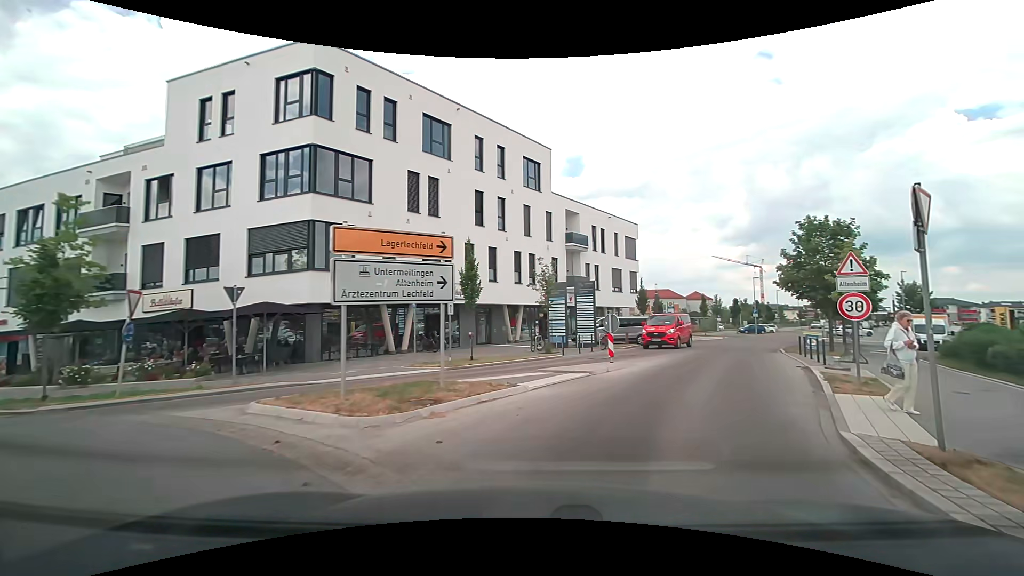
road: tertiary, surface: asphalt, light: Day
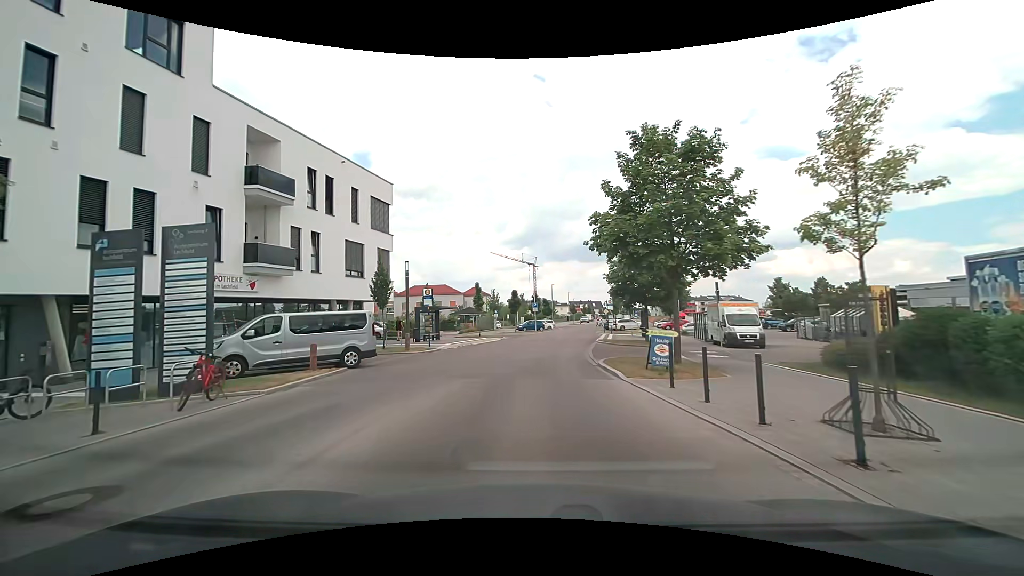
(+5.5, +16.8) m; +26°
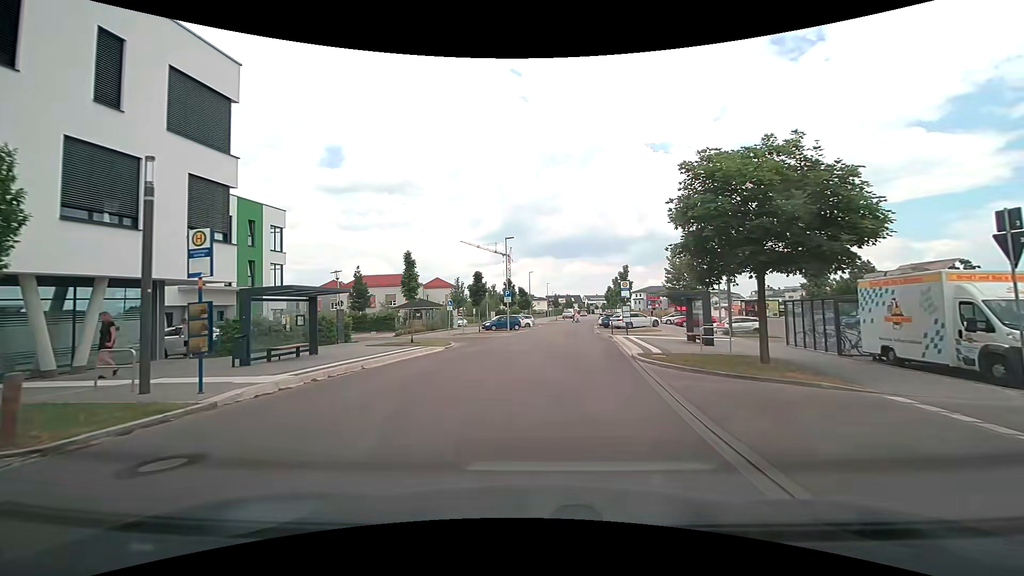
(0.0, +18.5) m; +3°
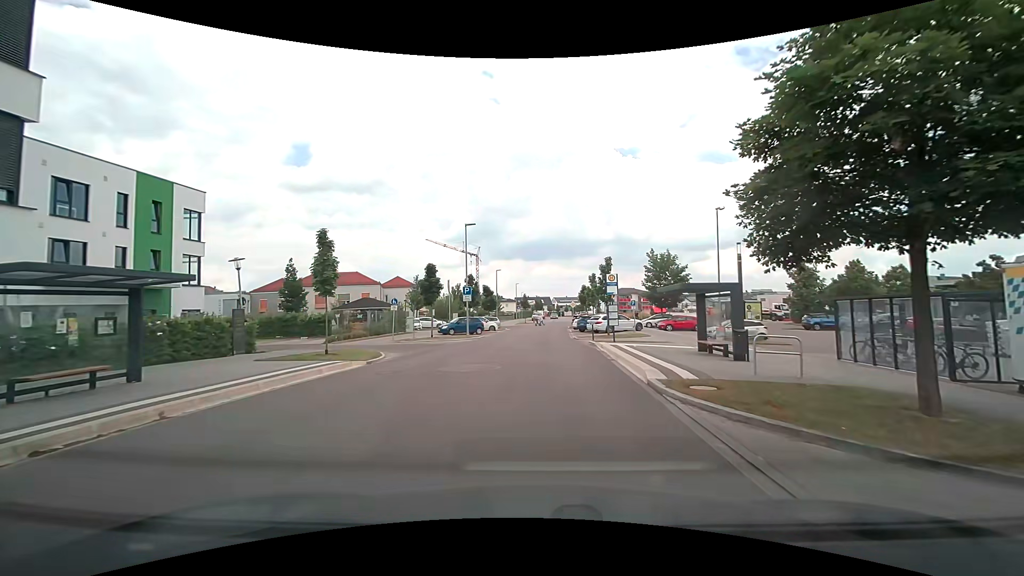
(+0.1, +6.9) m; +3°
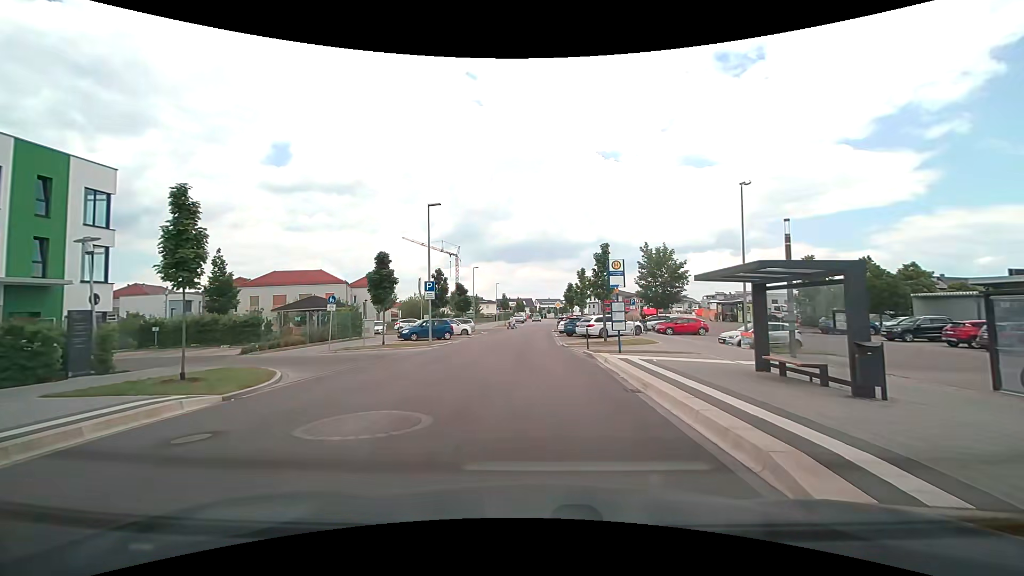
(+0.1, +6.8) m; +2°
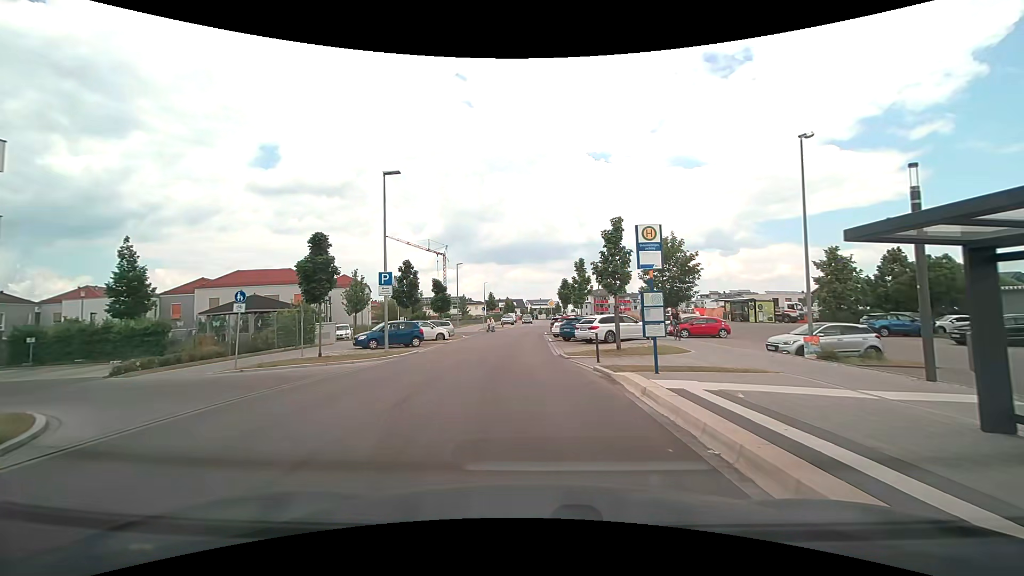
(0.0, +6.8) m; +1°
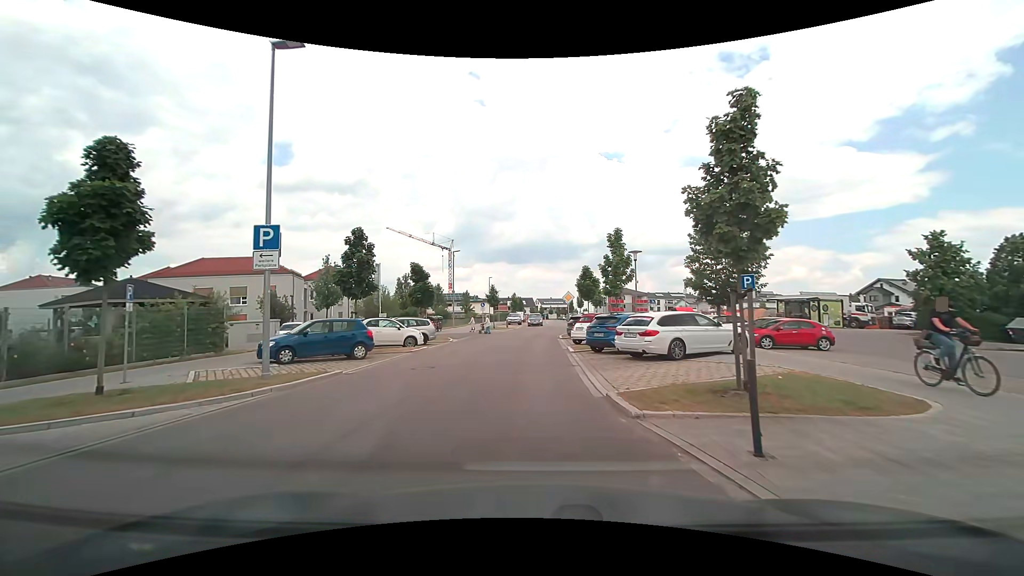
(-0.1, +10.7) m; -1°
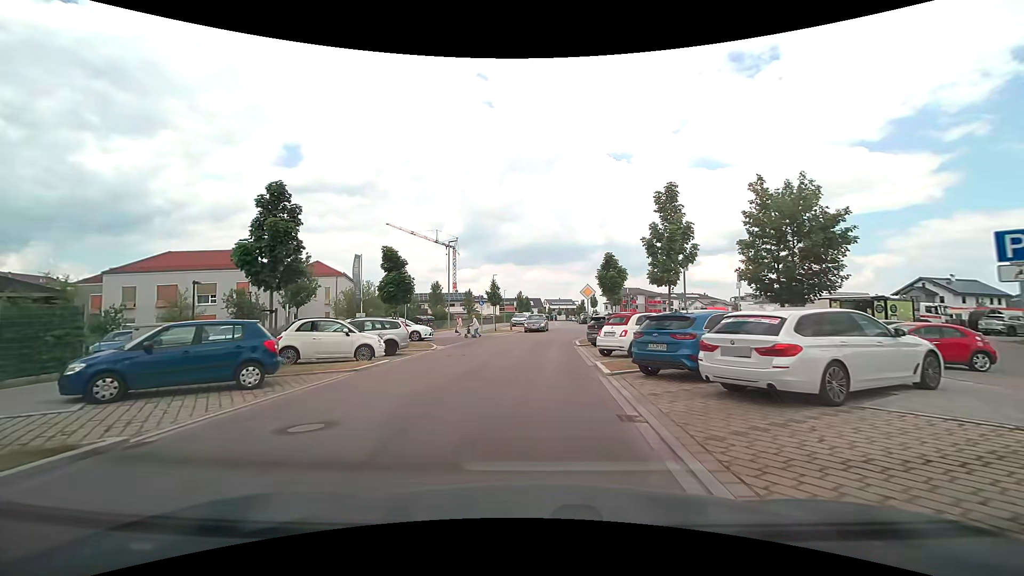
(0.0, +7.6) m; 0°
(0, +10) (0, +20) (0, +30) (+1, +40) (+3, +50) (+3, +60) (+4, +70) (+4, +80) (+4, +90) (+5, +100) m
